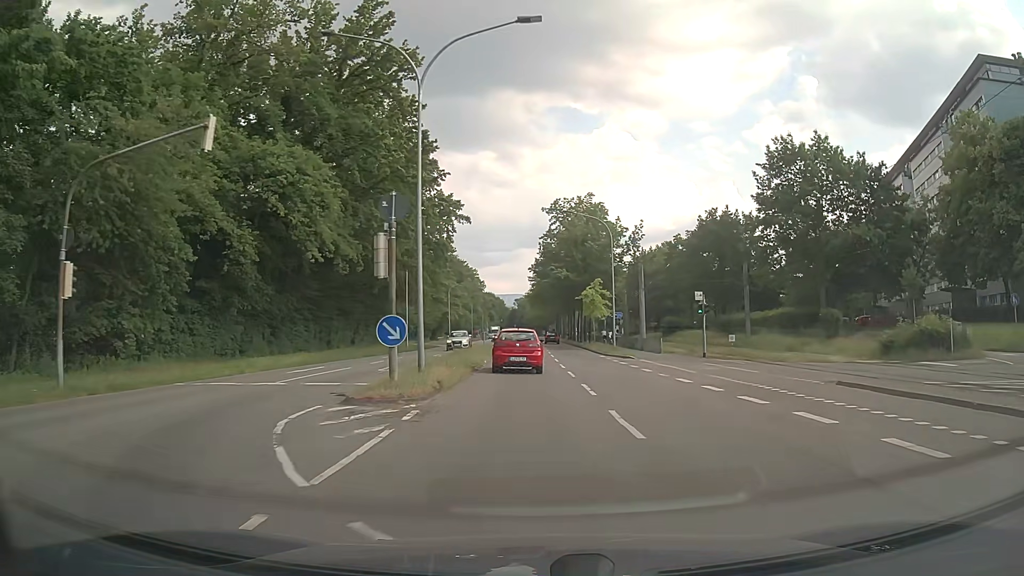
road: secondary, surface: asphalt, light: Day
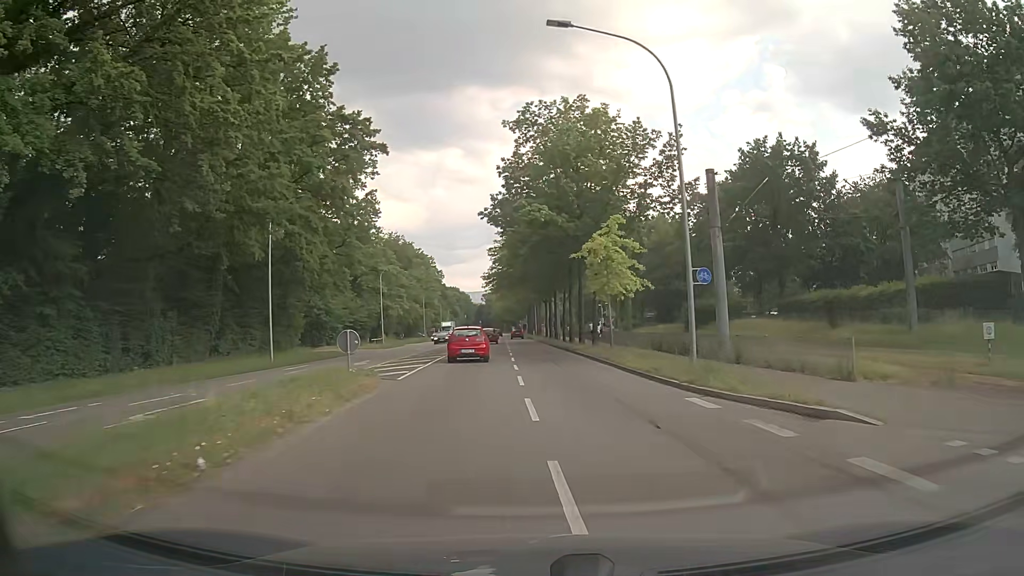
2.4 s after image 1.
(+0.2, +28.8) m; +2°
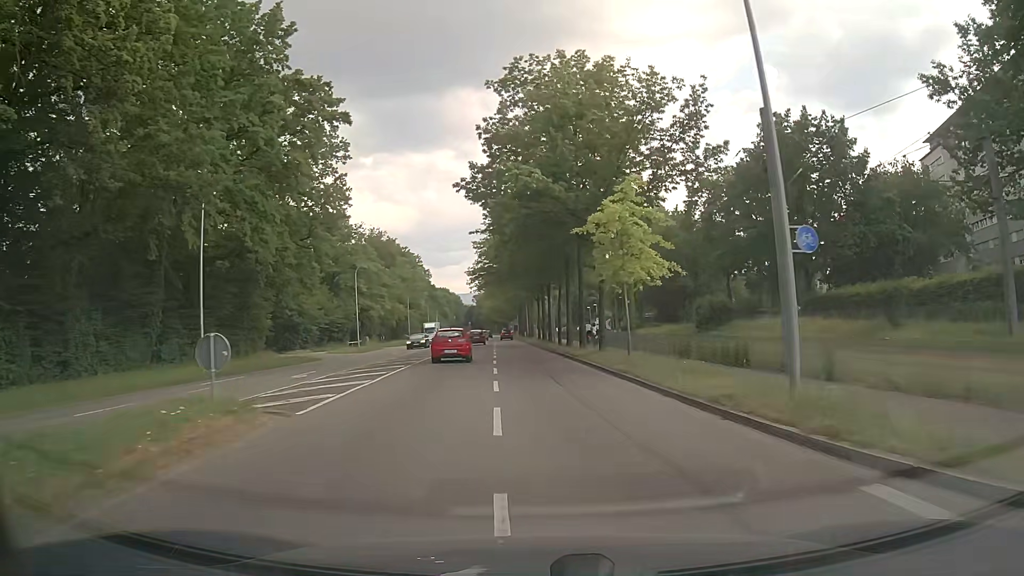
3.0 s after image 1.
(0.0, +7.4) m; +1°
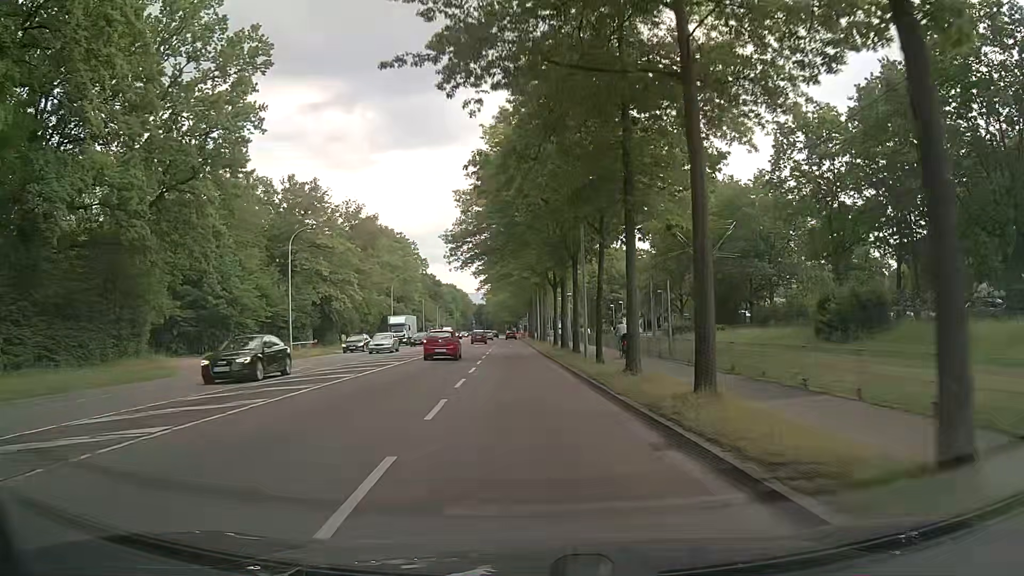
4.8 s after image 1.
(-0.3, +22.4) m; 0°
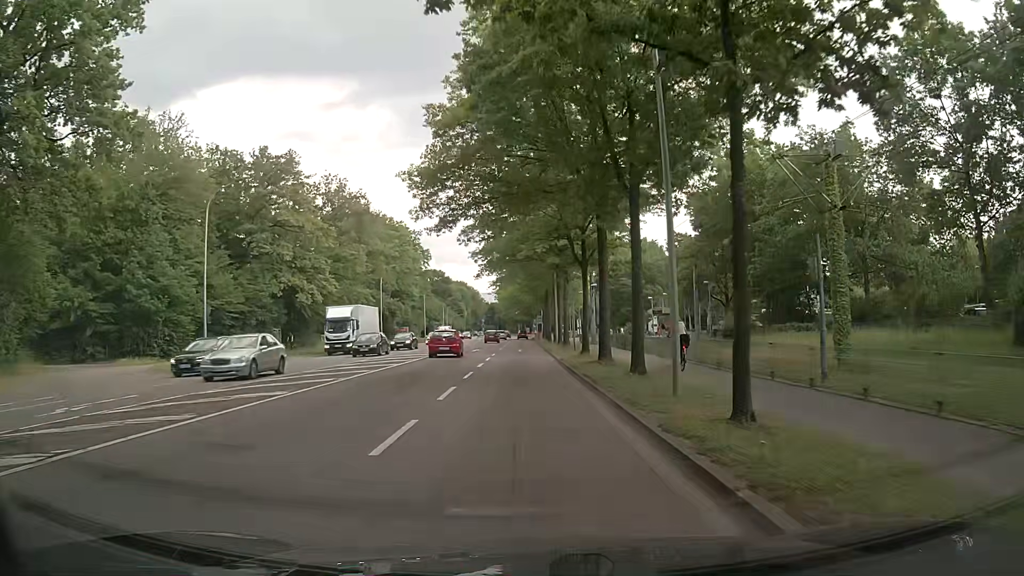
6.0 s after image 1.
(-0.5, +15.0) m; -3°
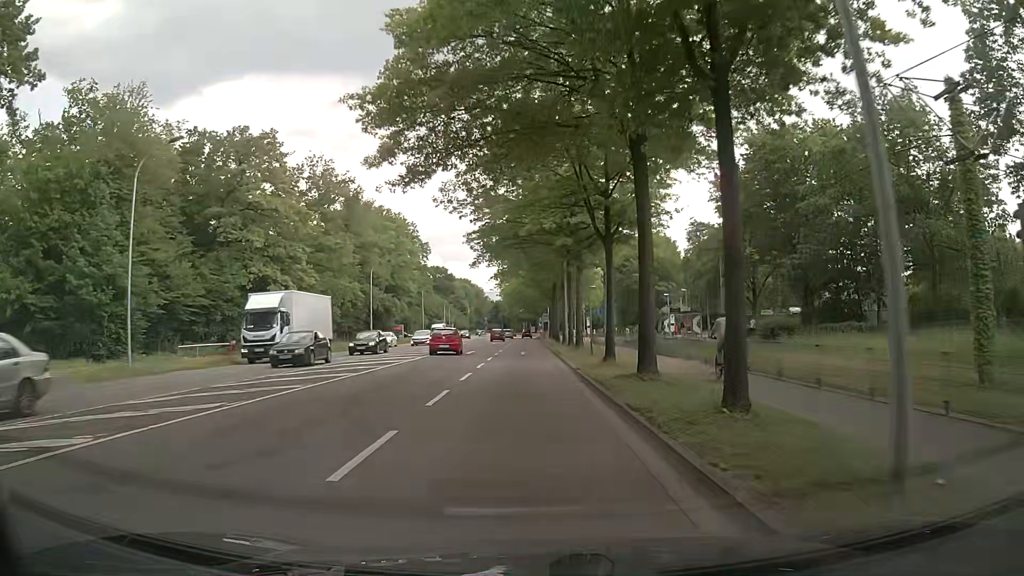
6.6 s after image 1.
(0.0, +7.6) m; 0°
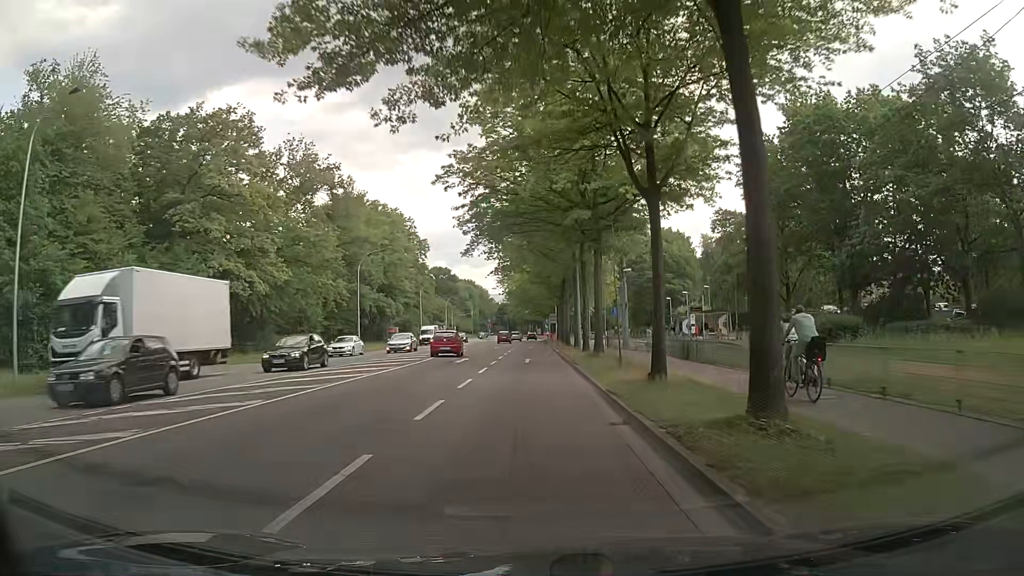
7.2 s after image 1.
(0.0, +7.6) m; 0°
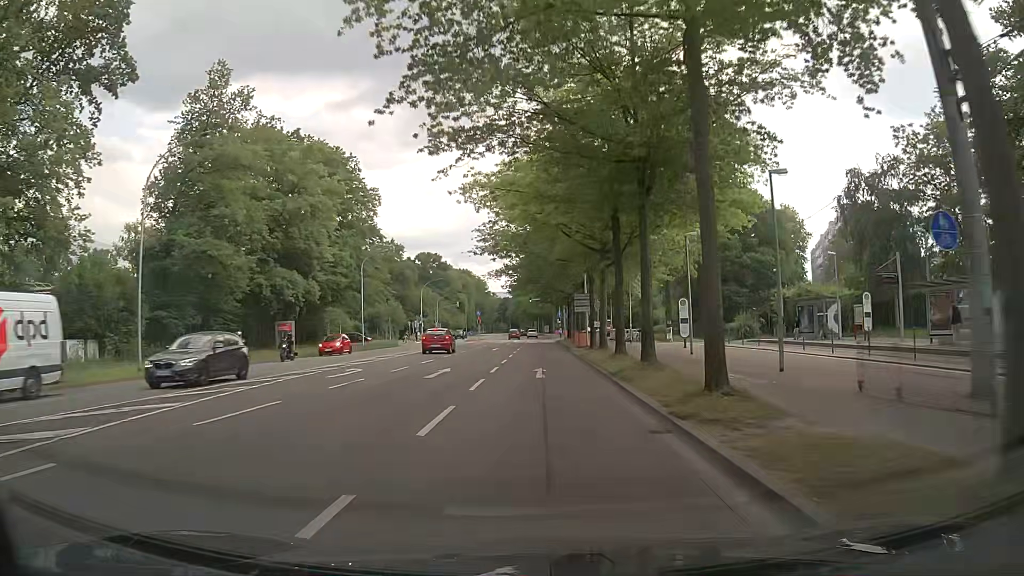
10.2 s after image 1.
(-0.8, +38.8) m; -1°
(0, +10) (0, +20) (0, +30) (0, +40) (0, +50) (0, +60) (+1, +70) (+1, +80) (+1, +90) (+1, +100) m
